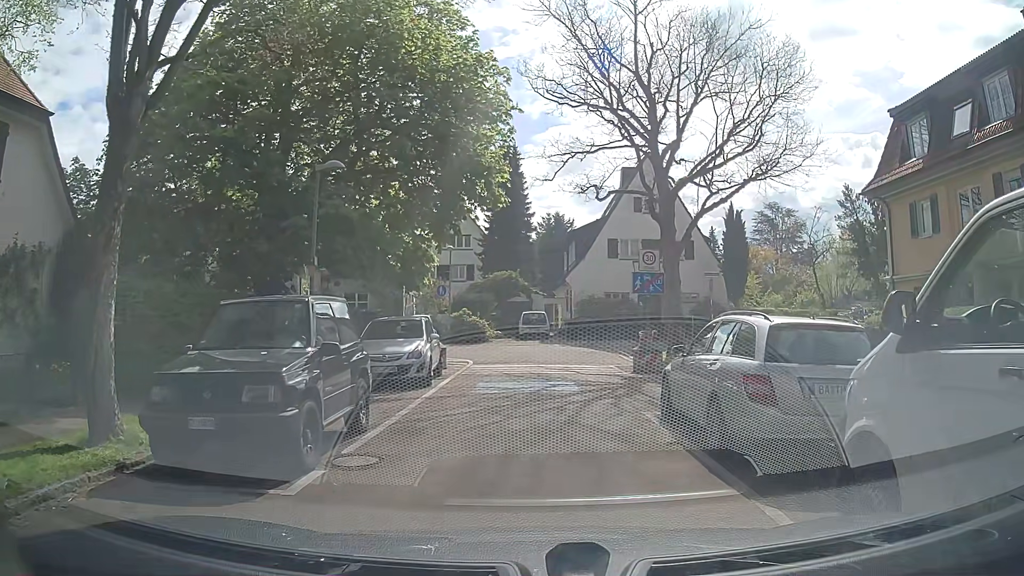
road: residential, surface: asphalt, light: Day
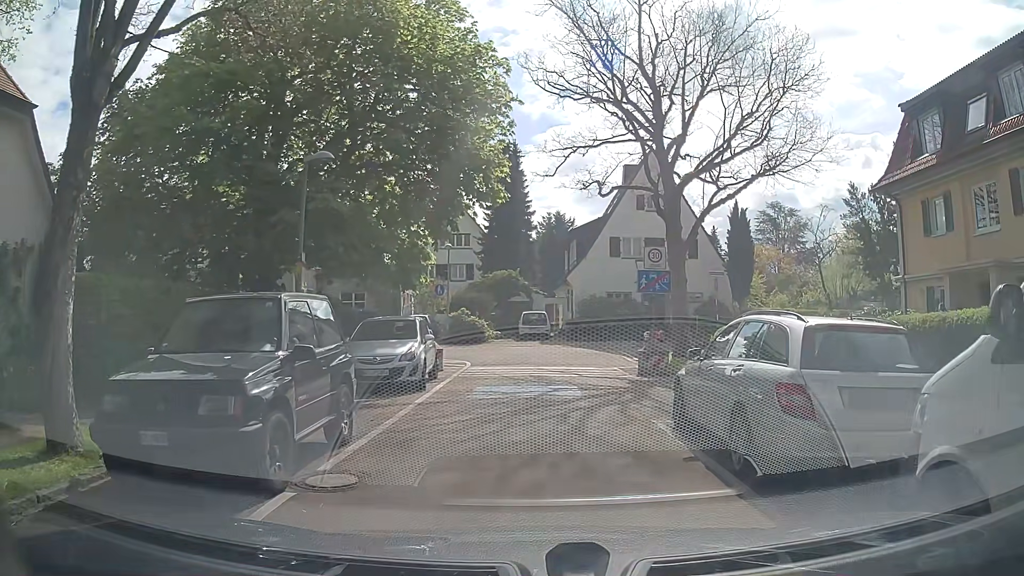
(0.0, +0.8) m; 0°
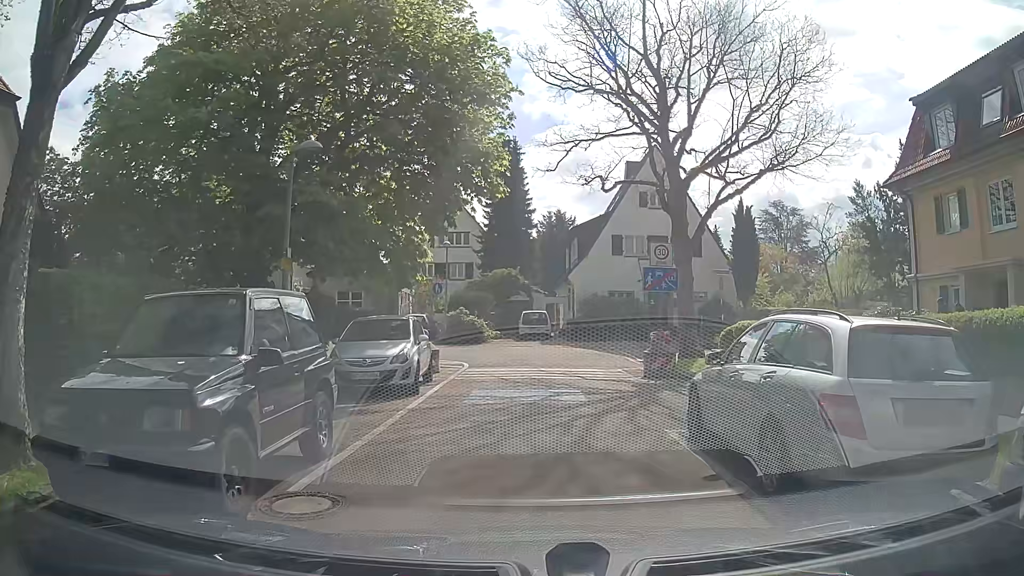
(0.0, +0.8) m; 0°
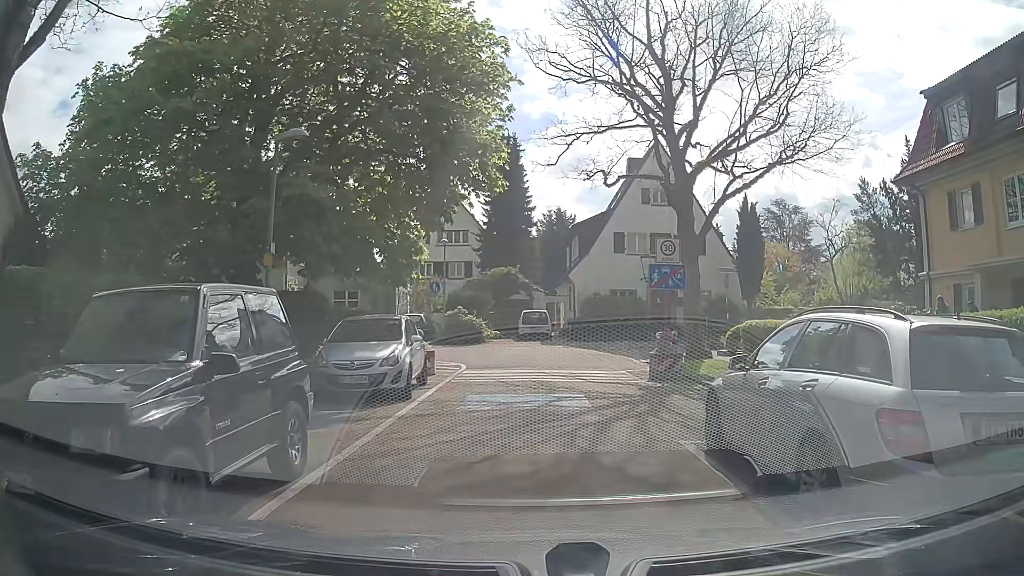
(0.0, +0.8) m; 0°
